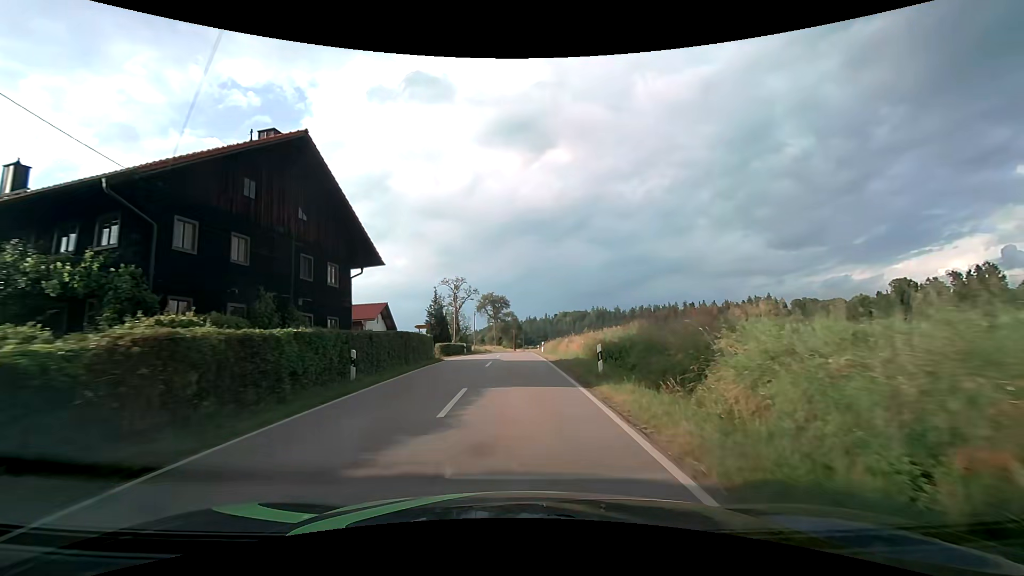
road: tertiary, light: Day
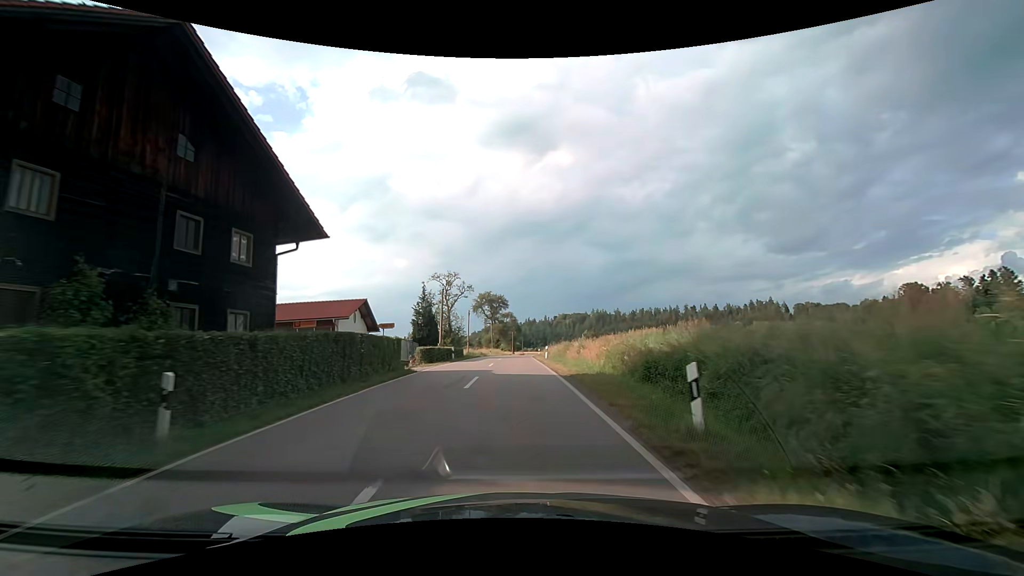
(0.0, +7.6) m; 0°
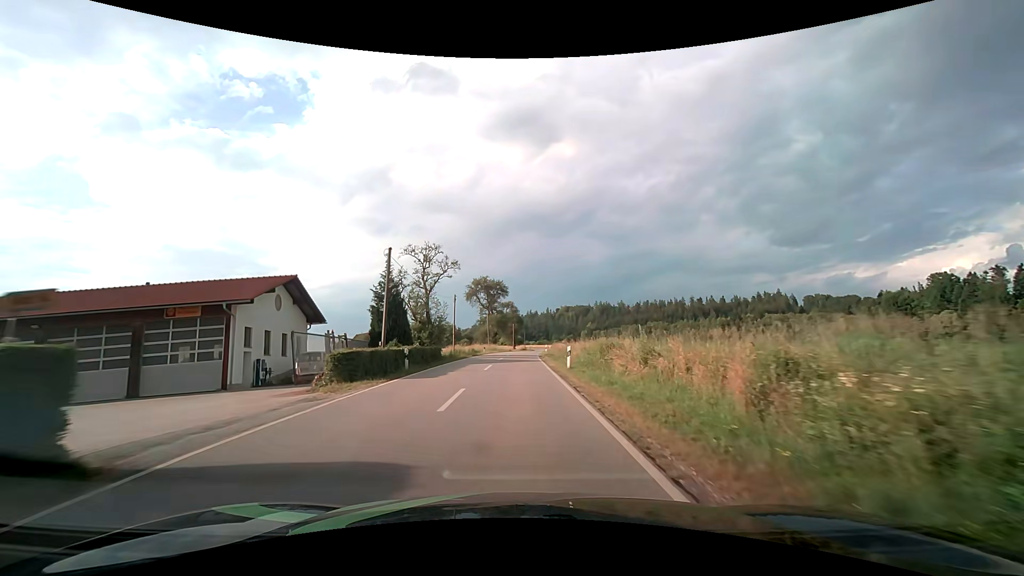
(+0.1, +16.0) m; 0°
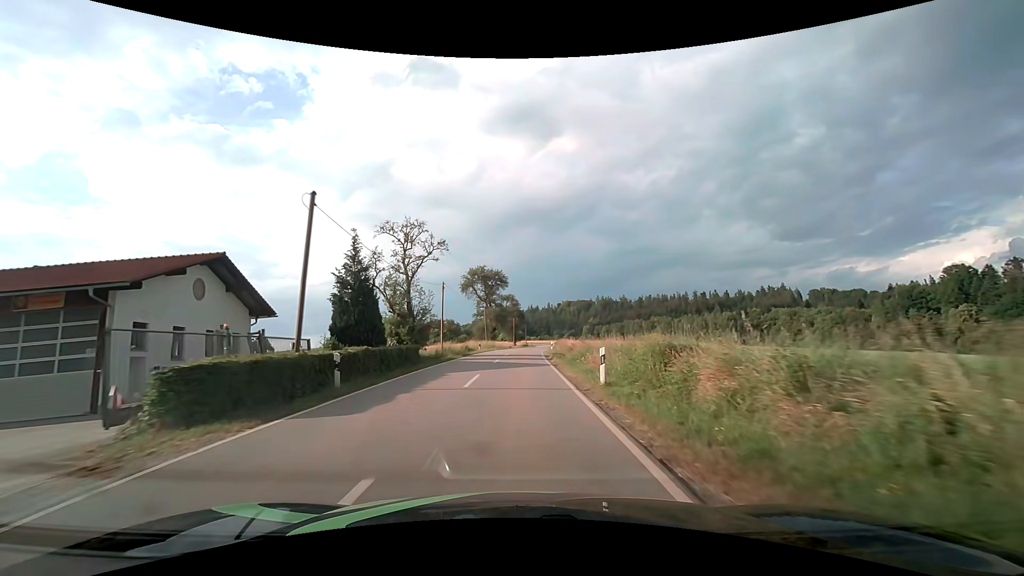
(0.0, +8.4) m; -1°
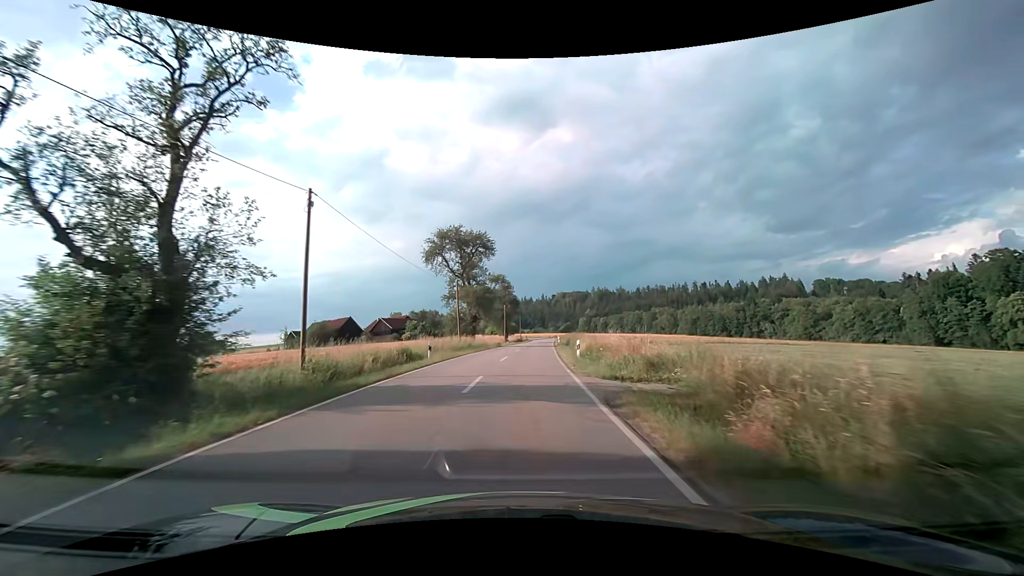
(+0.2, +26.1) m; +1°
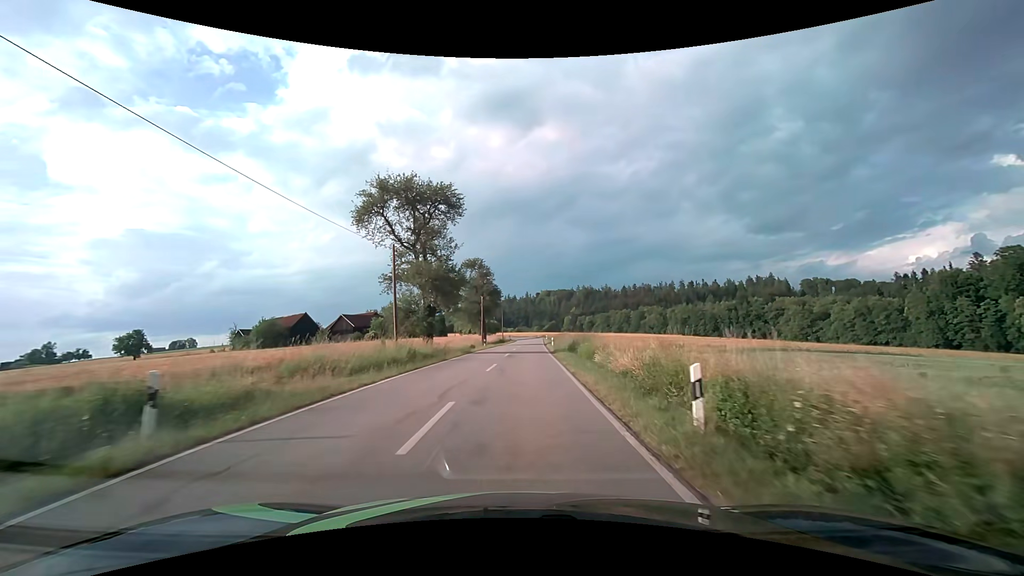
(+0.2, +17.7) m; +2°
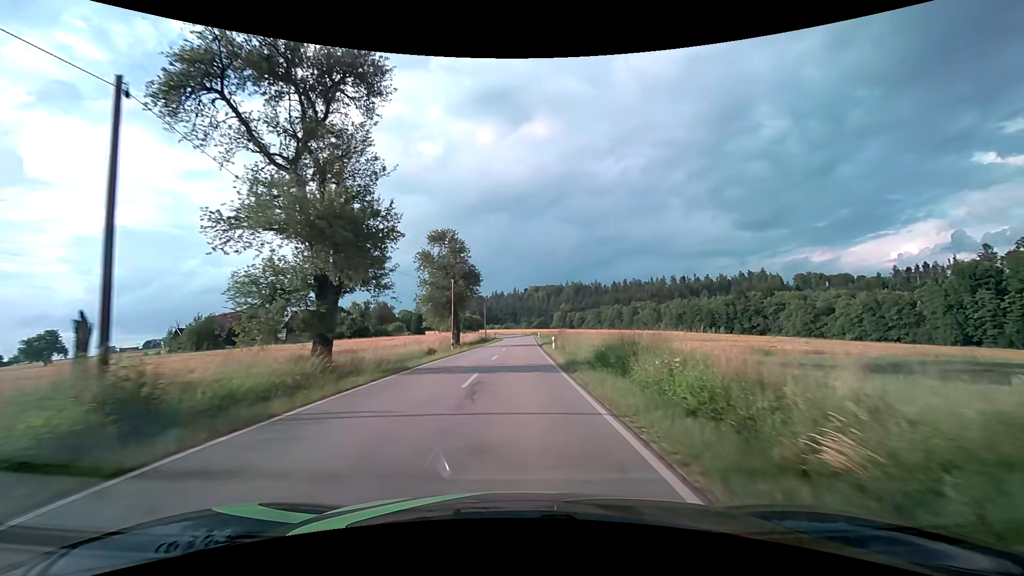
(+0.2, +17.6) m; +1°
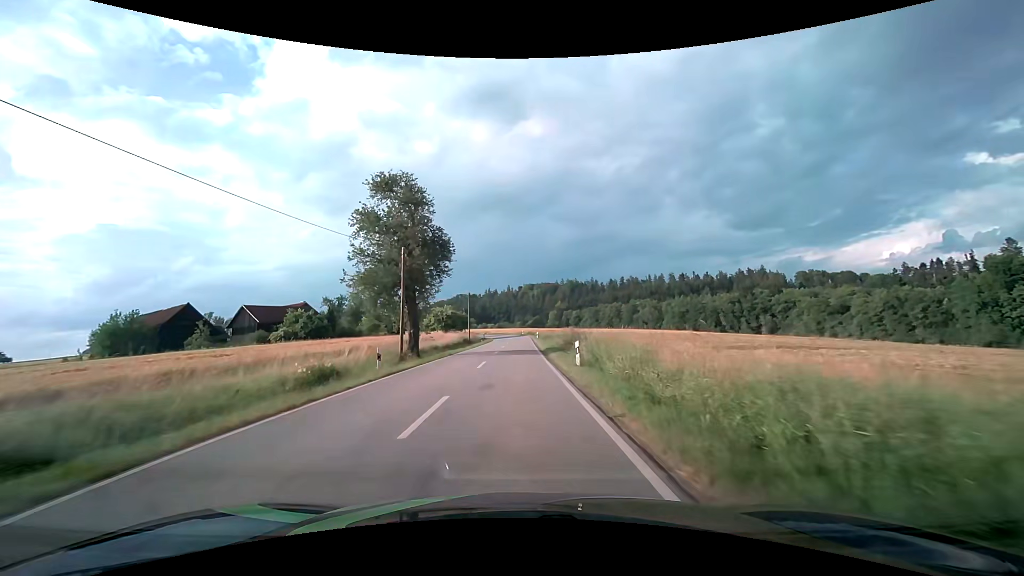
(+0.2, +17.6) m; +1°
(0, +10) (0, +20) (0, +30) (0, +40) (0, +50) (0, +60) (0, +70) (0, +80) (-1, +90) (-3, +100) m
